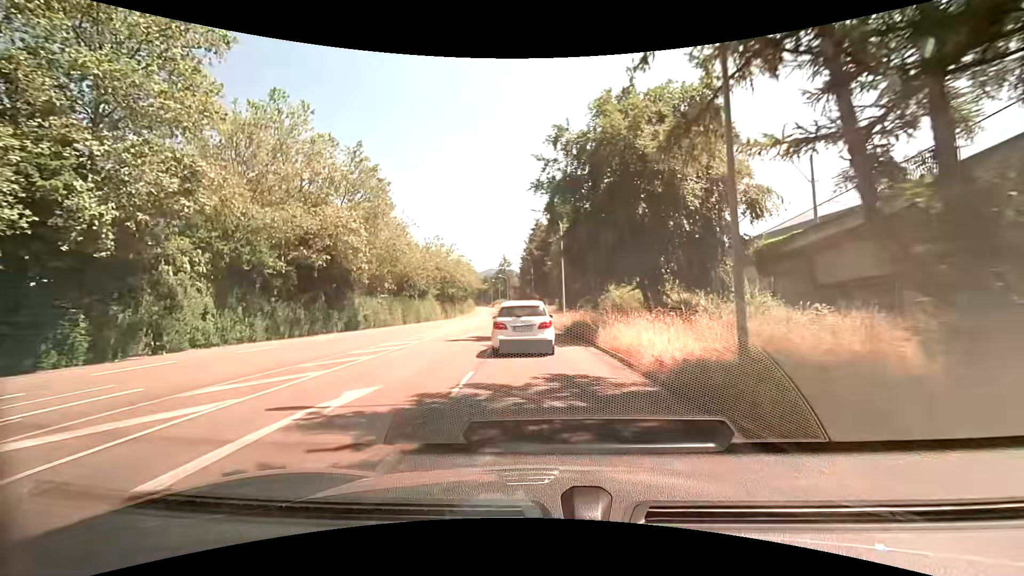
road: tertiary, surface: asphalt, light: Day
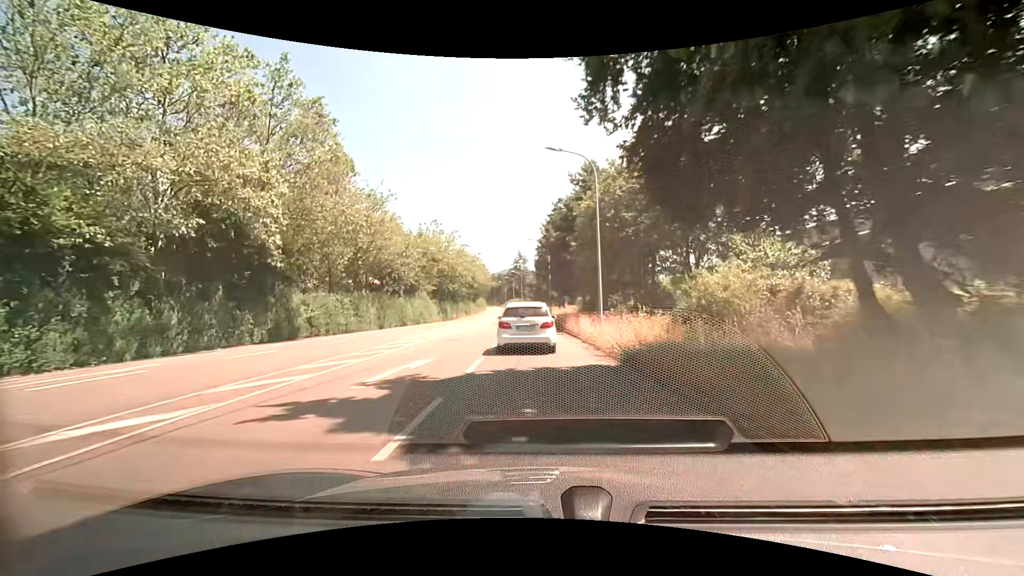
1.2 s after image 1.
(-0.3, +15.3) m; -2°
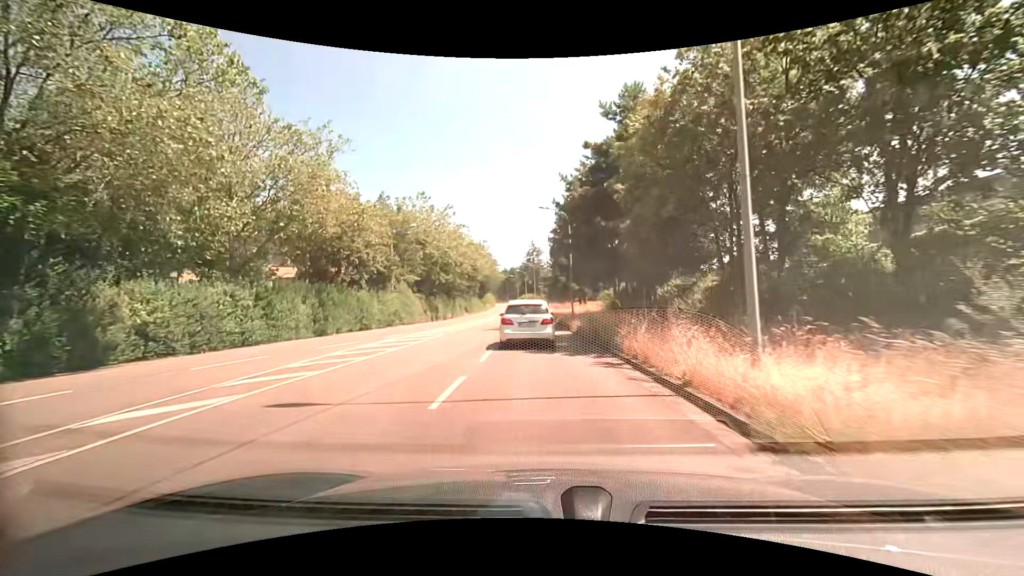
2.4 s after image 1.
(-0.3, +16.0) m; -2°
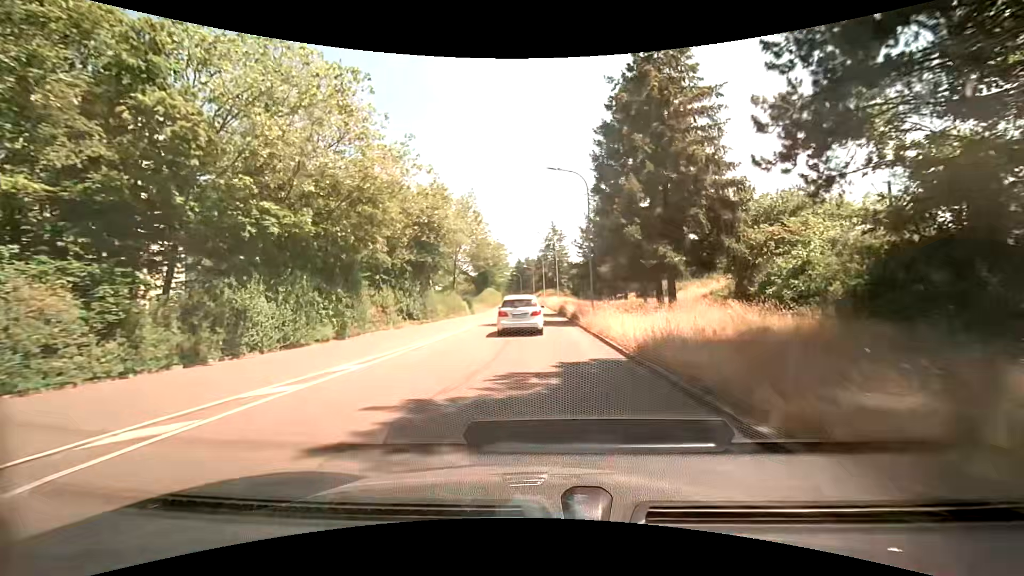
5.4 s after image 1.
(-0.7, +40.4) m; -2°
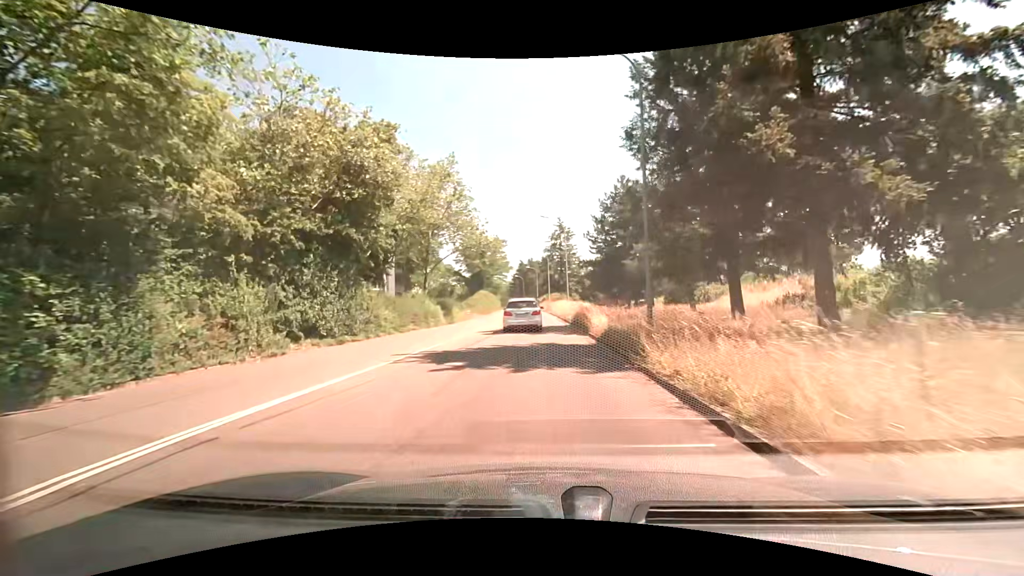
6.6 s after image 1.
(-0.1, +15.0) m; 0°
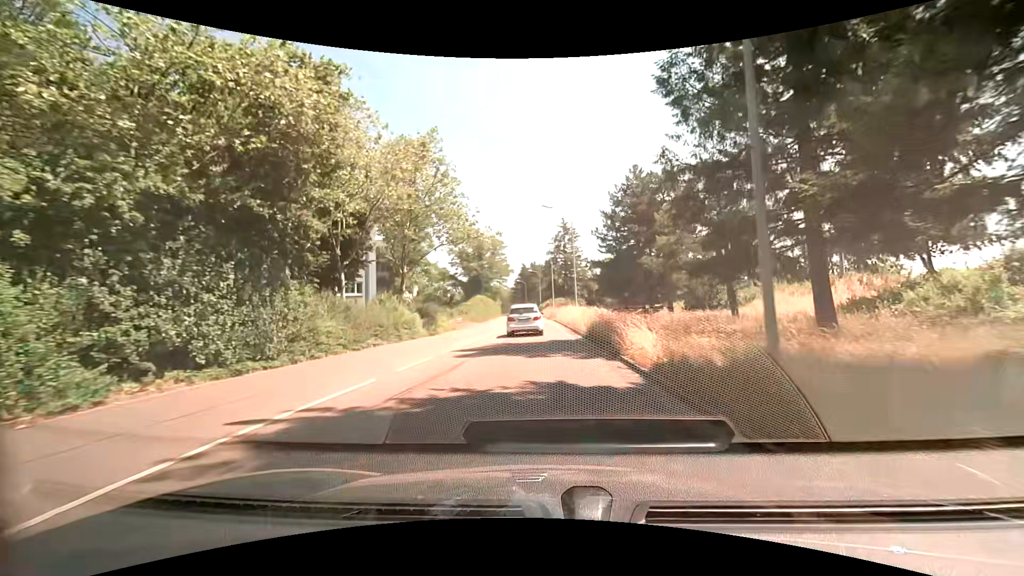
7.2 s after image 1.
(0.0, +7.4) m; 0°
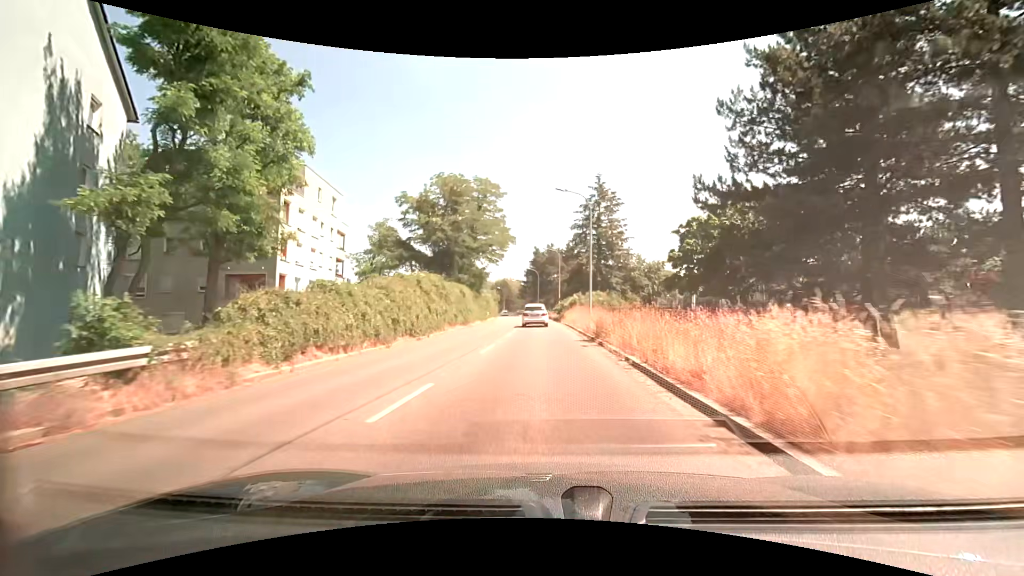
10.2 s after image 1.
(-0.8, +37.3) m; -2°
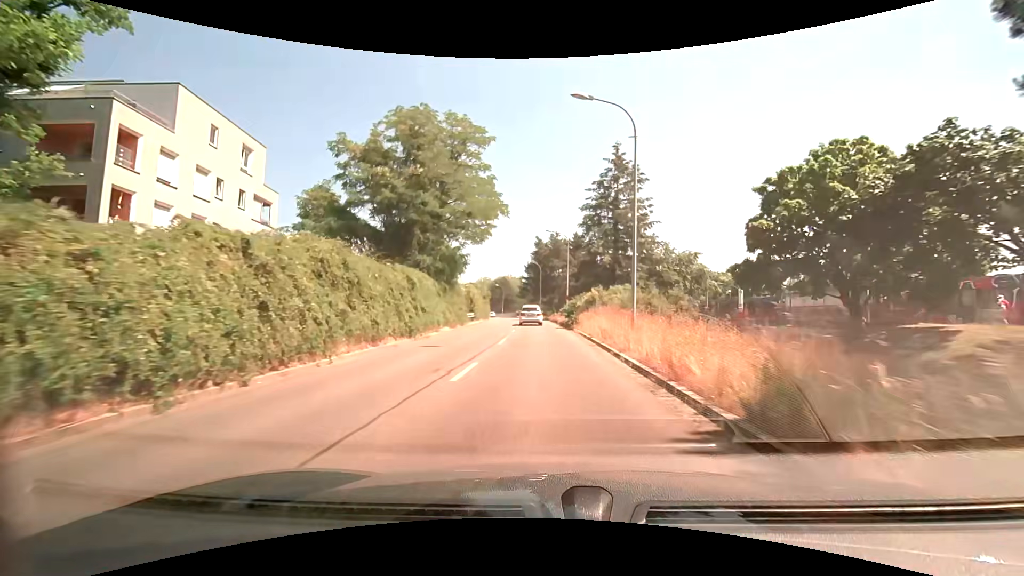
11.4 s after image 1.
(-0.1, +14.9) m; 0°
(0, +10) (0, +20) (0, +30) (0, +40) (-1, +50) (-1, +60) (-2, +70) (-3, +80) (-5, +90) (-6, +100) m
